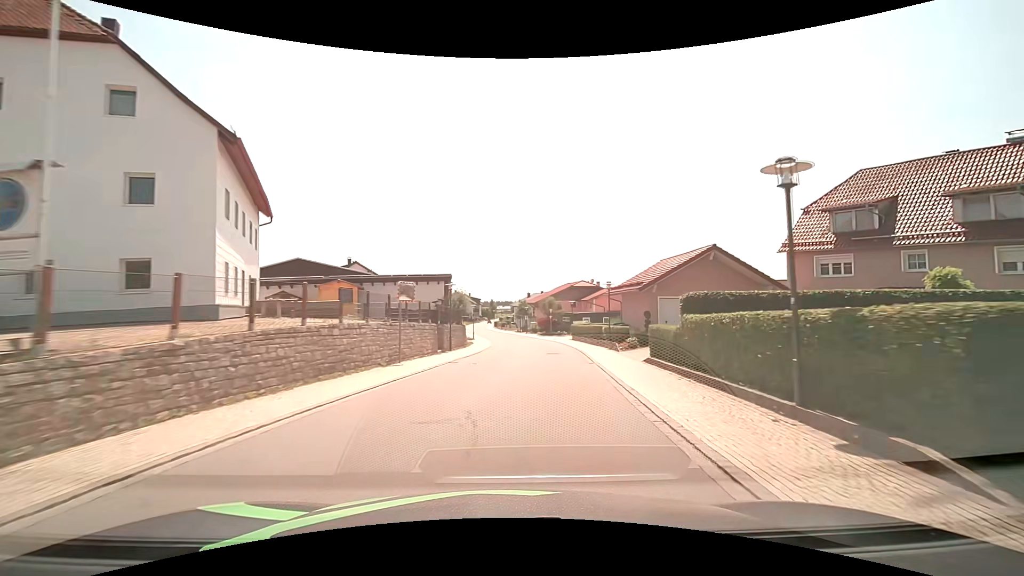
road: tertiary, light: Day
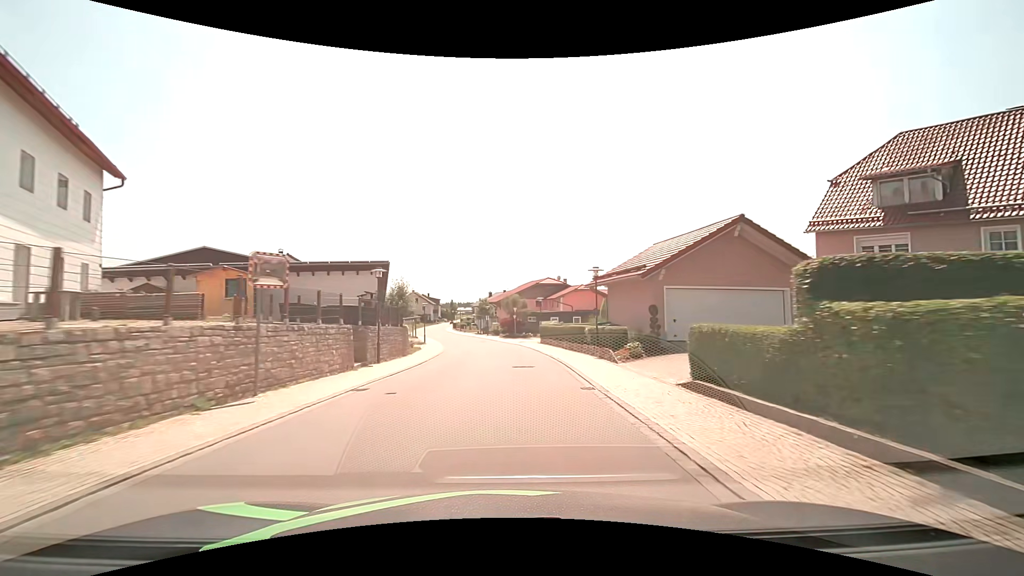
(+0.3, +7.6) m; +4°
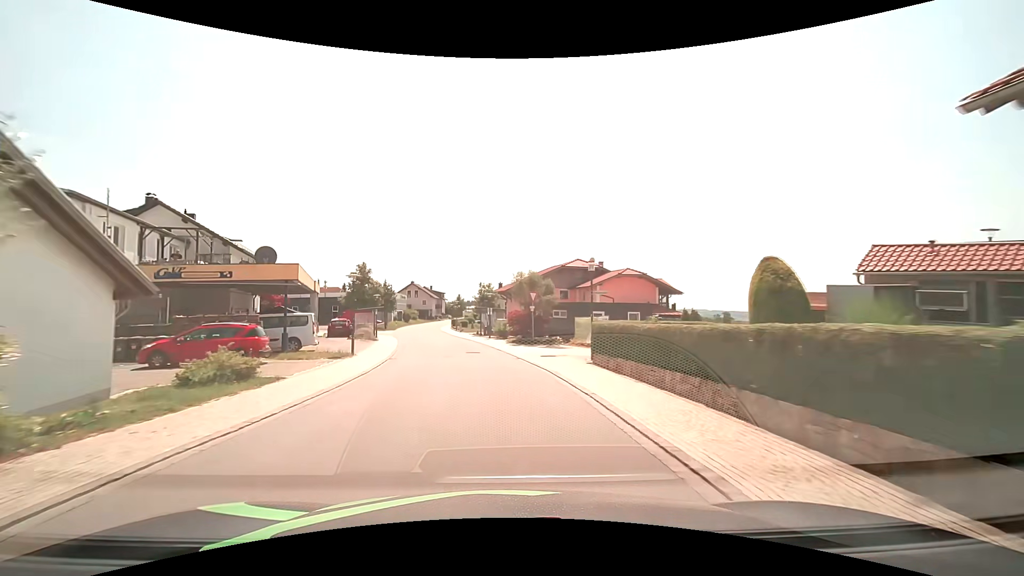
(+0.1, +23.0) m; -2°
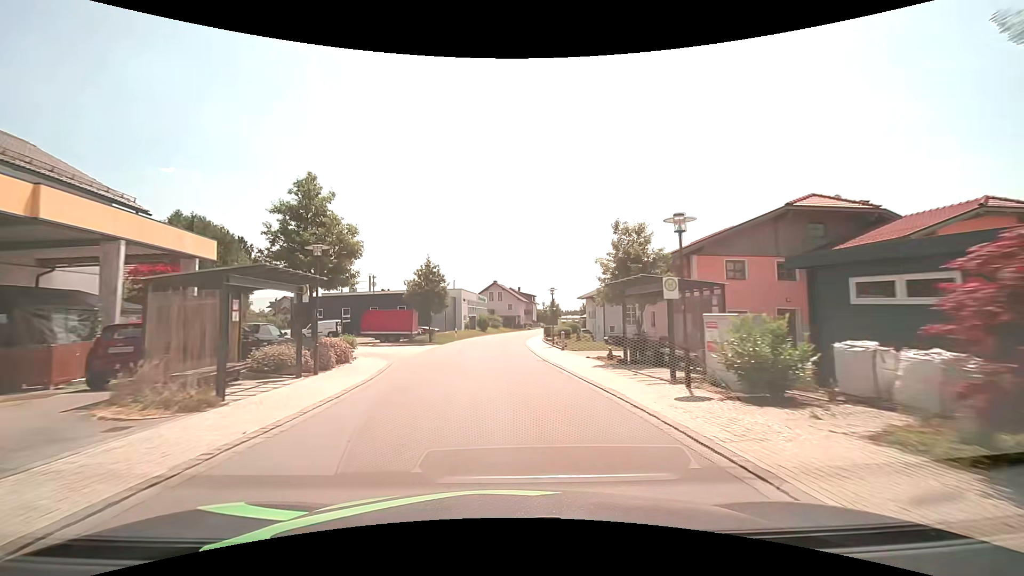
(-3.1, +30.3) m; -11°
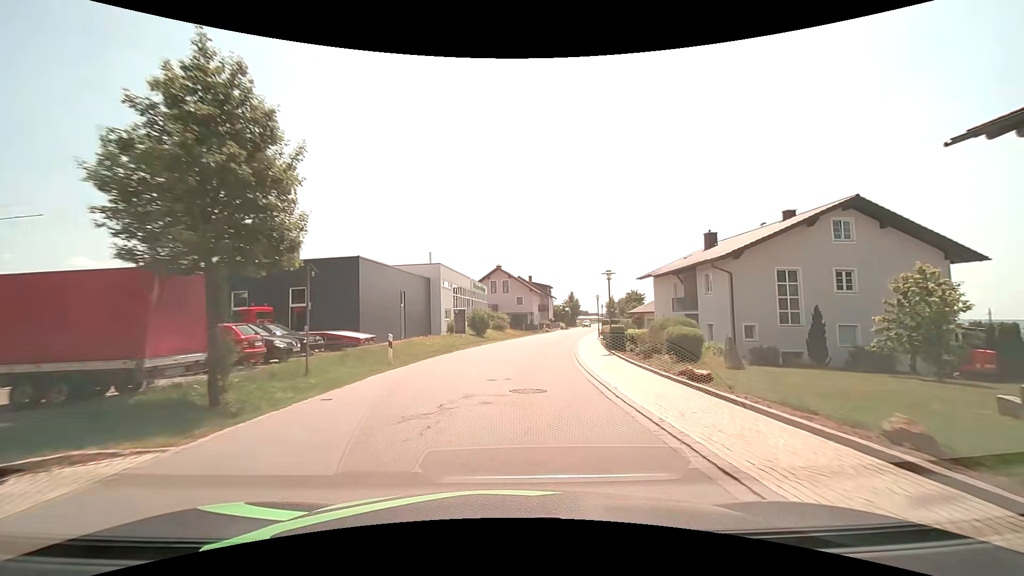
(-0.5, +30.2) m; 0°
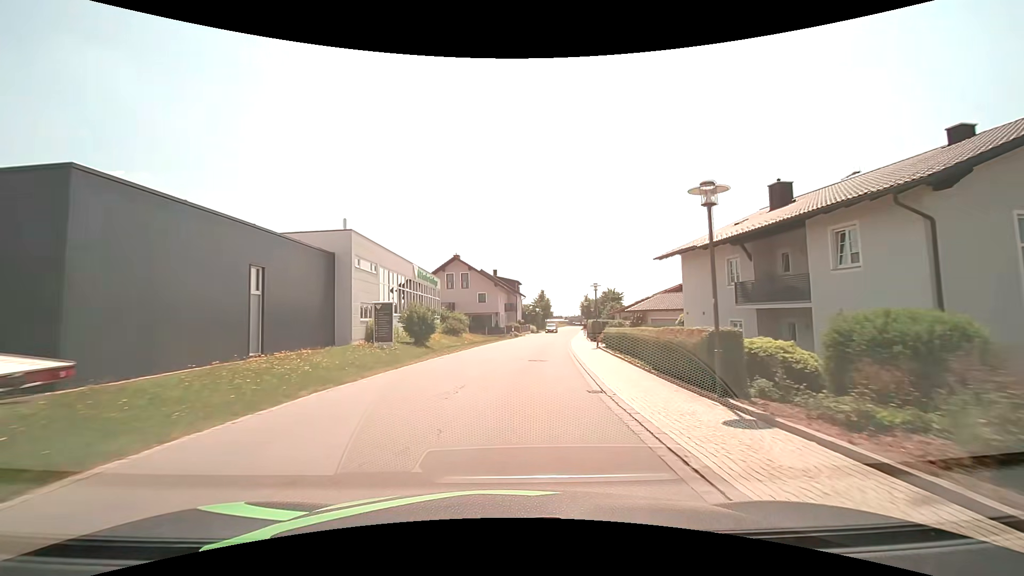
(+0.5, +15.1) m; +4°
(0, +10) (+1, +20) (+2, +30) (+3, +40) (+4, +50) (+6, +60) (+7, +70) (+9, +79) (+11, +89) (+12, +99) m
